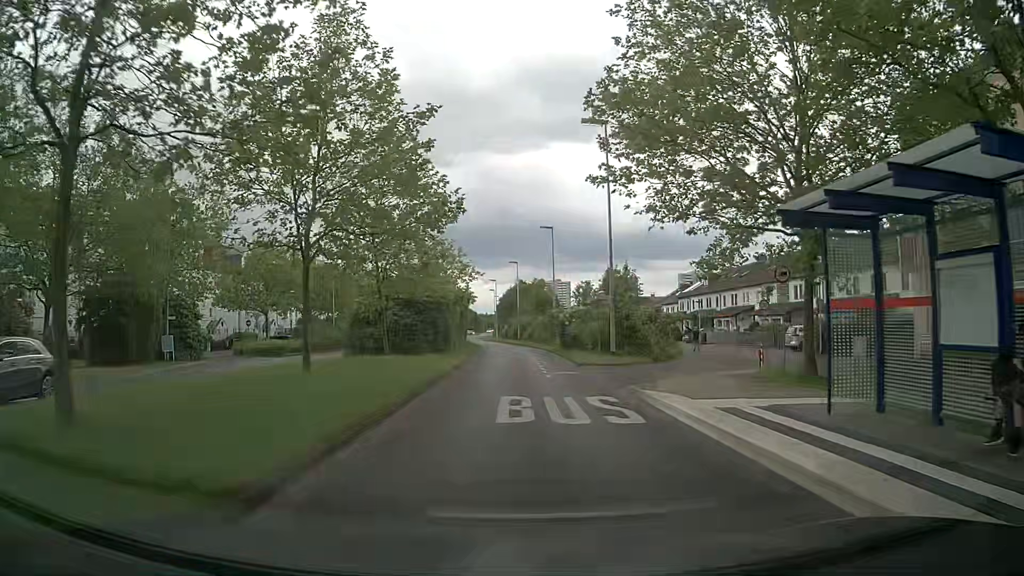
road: secondary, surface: asphalt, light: Day
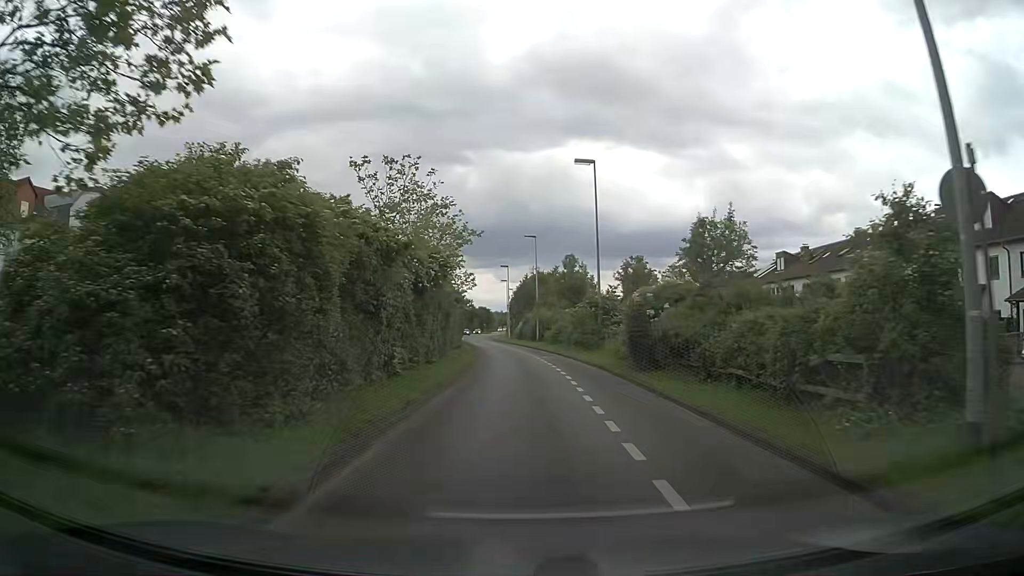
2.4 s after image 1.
(-0.1, +23.0) m; -1°
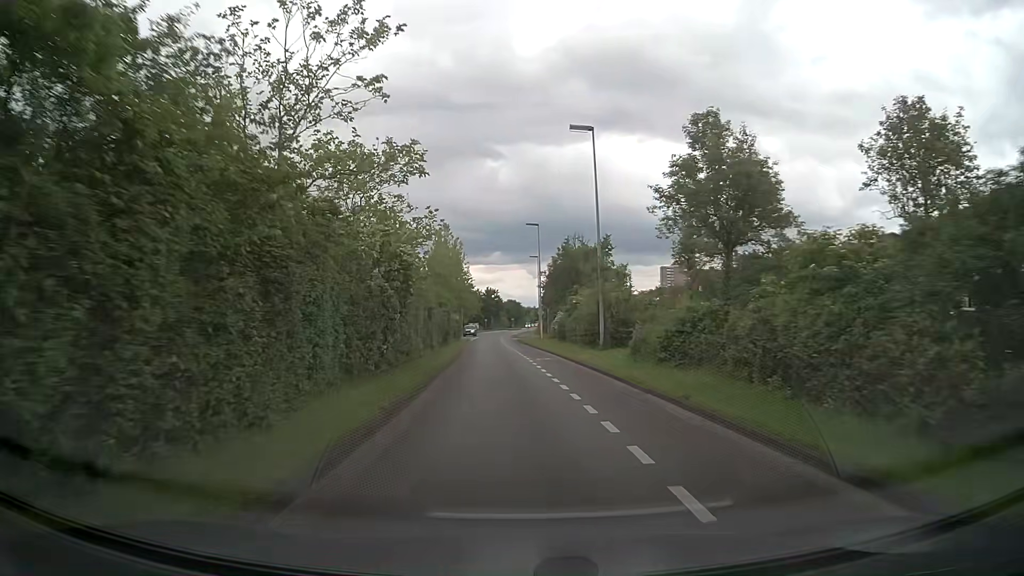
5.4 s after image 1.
(-0.2, +34.5) m; -3°
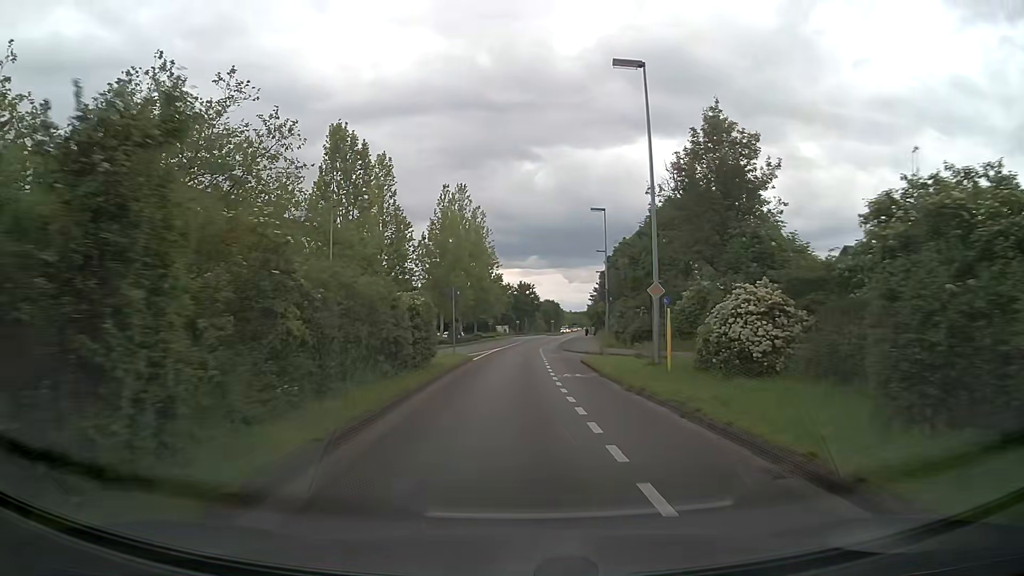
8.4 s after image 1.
(-1.0, +37.7) m; -2°
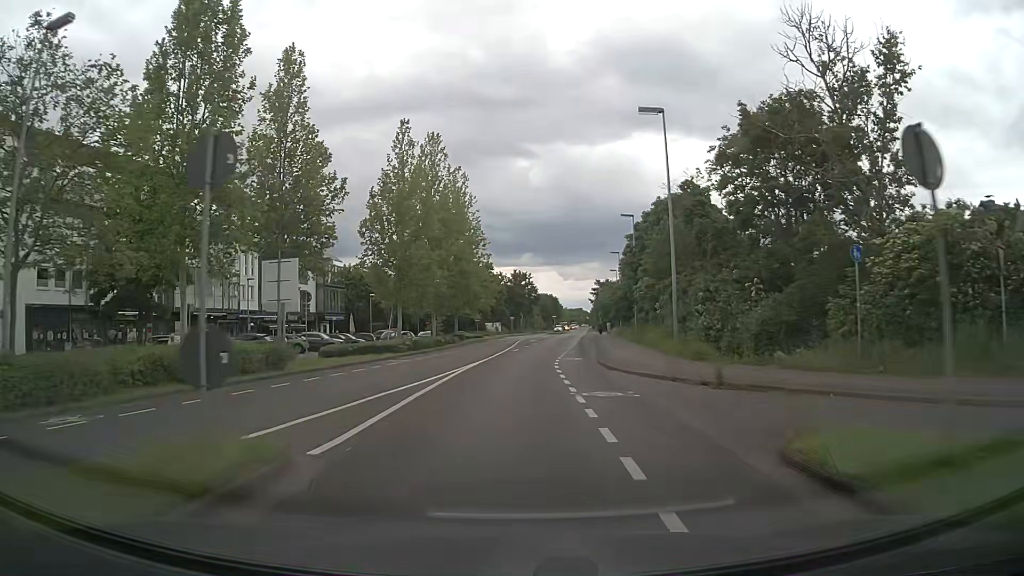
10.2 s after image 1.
(0.0, +23.1) m; 0°
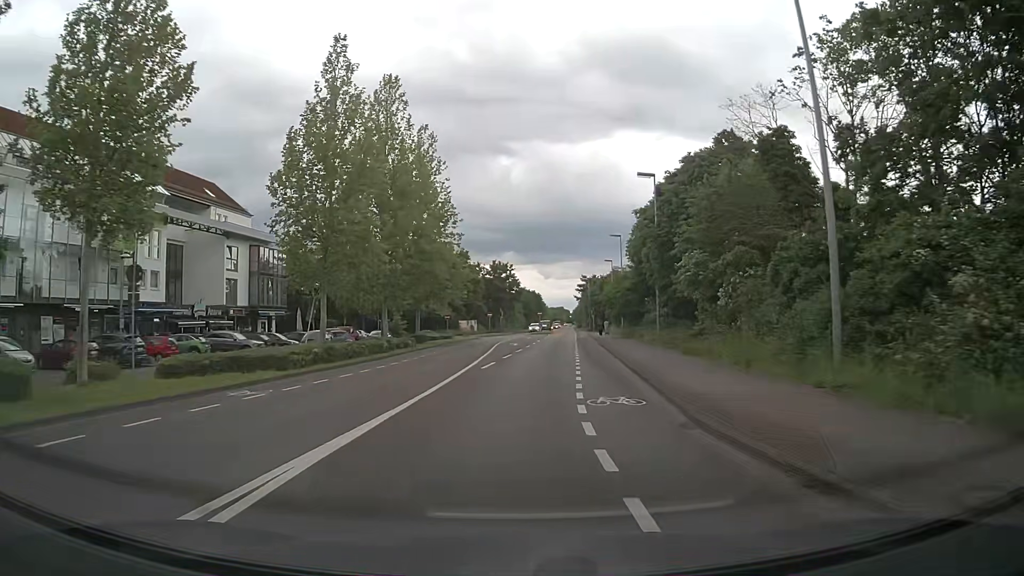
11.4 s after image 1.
(+0.2, +15.5) m; +2°
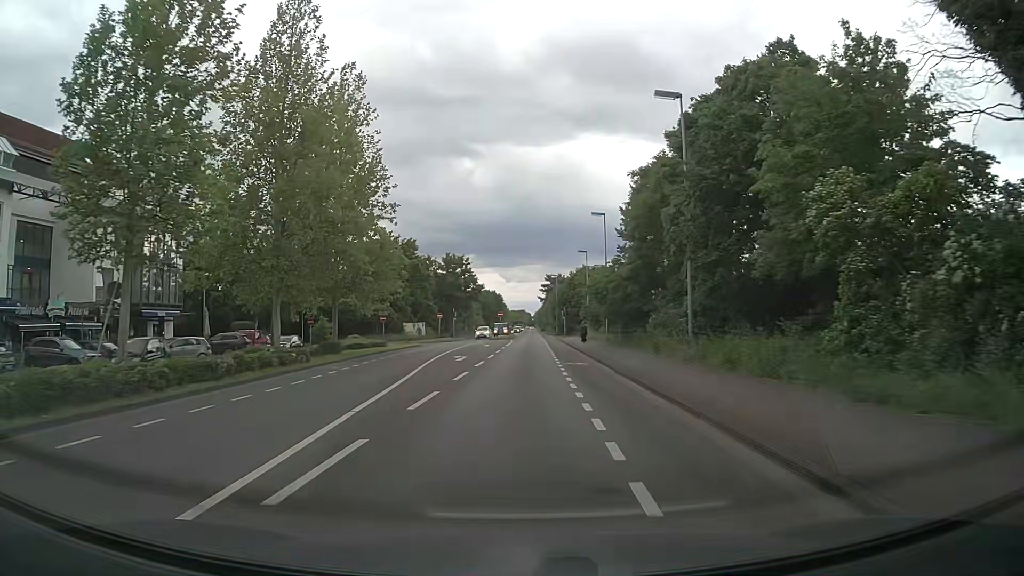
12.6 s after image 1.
(+0.4, +15.5) m; +3°
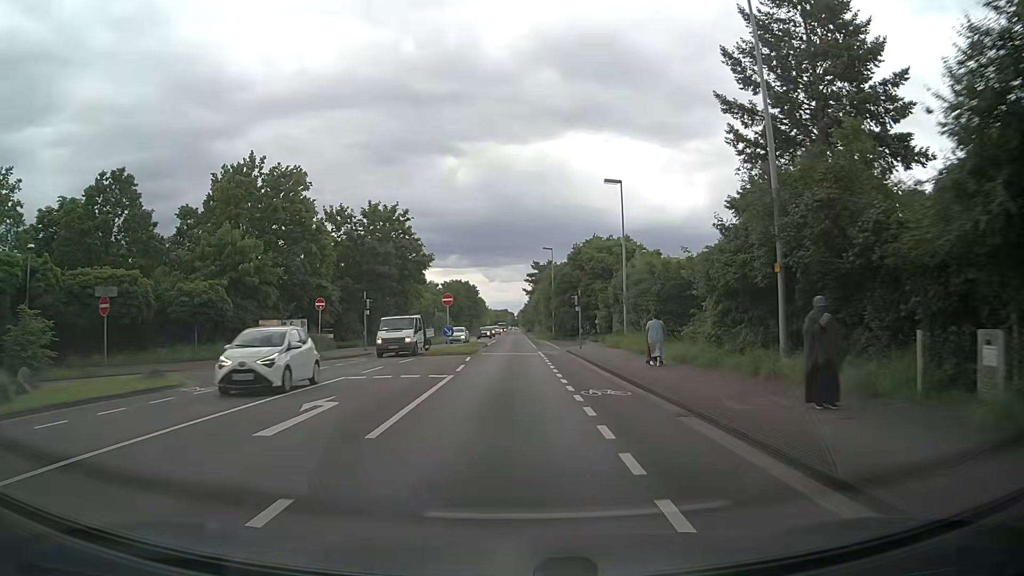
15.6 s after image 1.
(+0.8, +38.9) m; +2°
(0, +10) (0, +20) (0, +30) (0, +40) (0, +50) (0, +60) (0, +70) (0, +80) (0, +90) (0, +100) m
